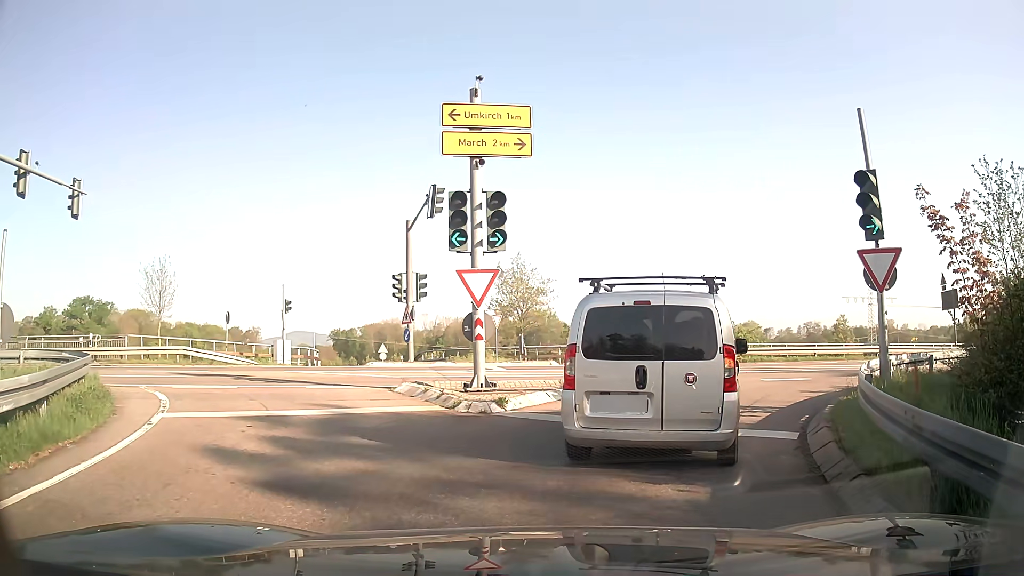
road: trunk_link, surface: asphalt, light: Day
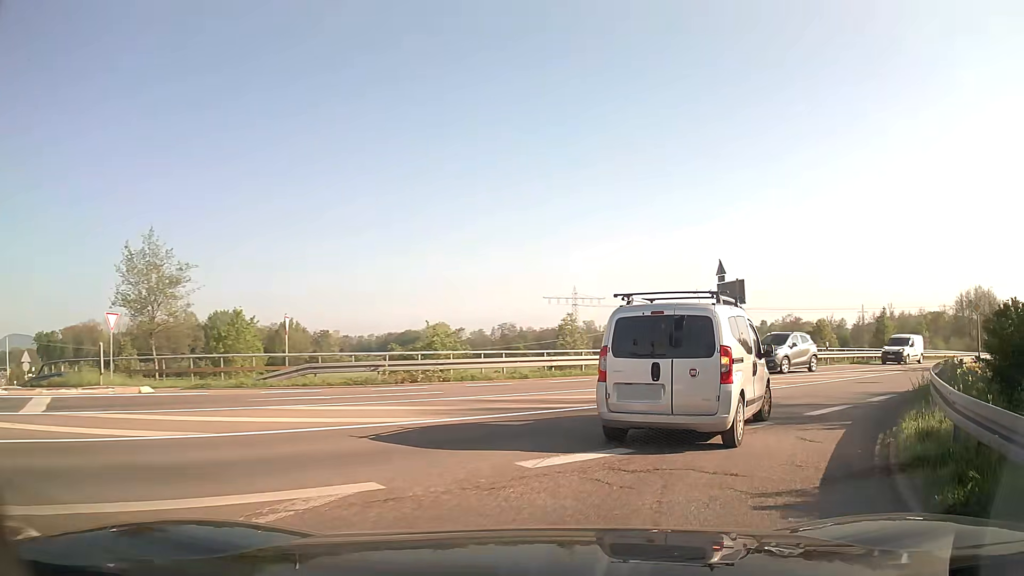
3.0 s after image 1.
(+2.1, +11.1) m; +27°
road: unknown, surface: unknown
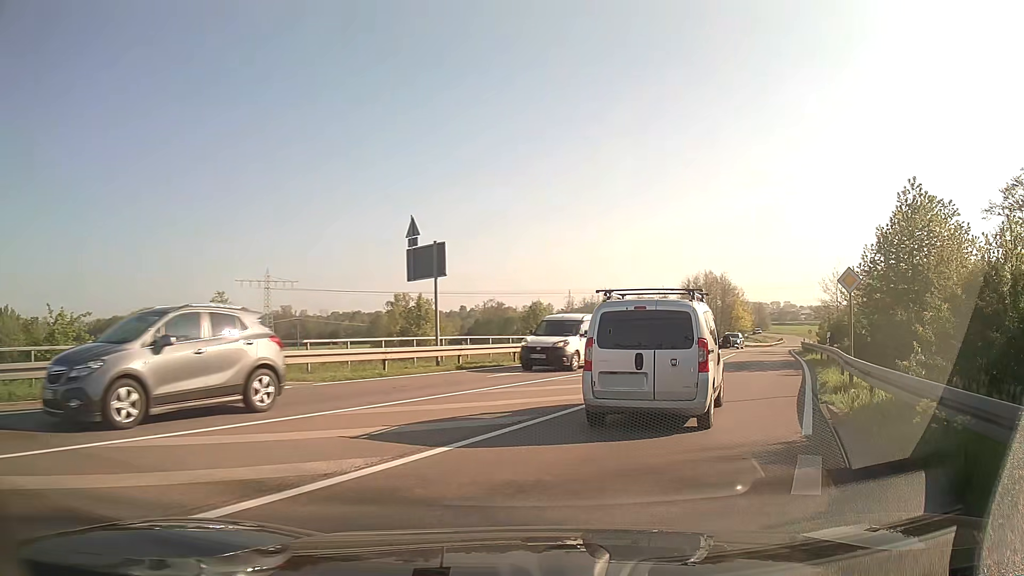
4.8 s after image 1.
(+1.9, +9.3) m; +25°
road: trunk_link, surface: asphalt
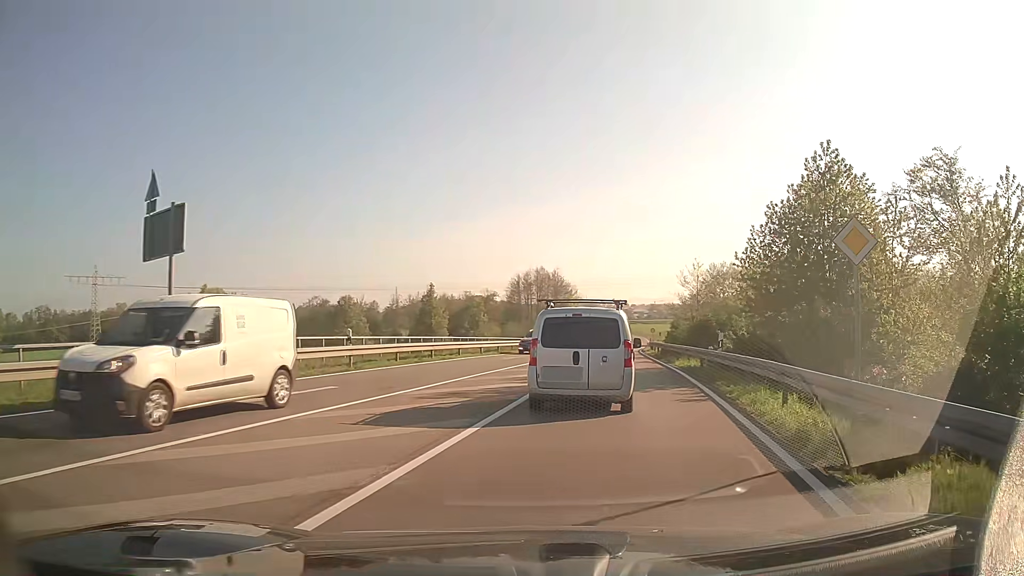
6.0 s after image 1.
(+0.9, +7.4) m; +13°
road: secondary
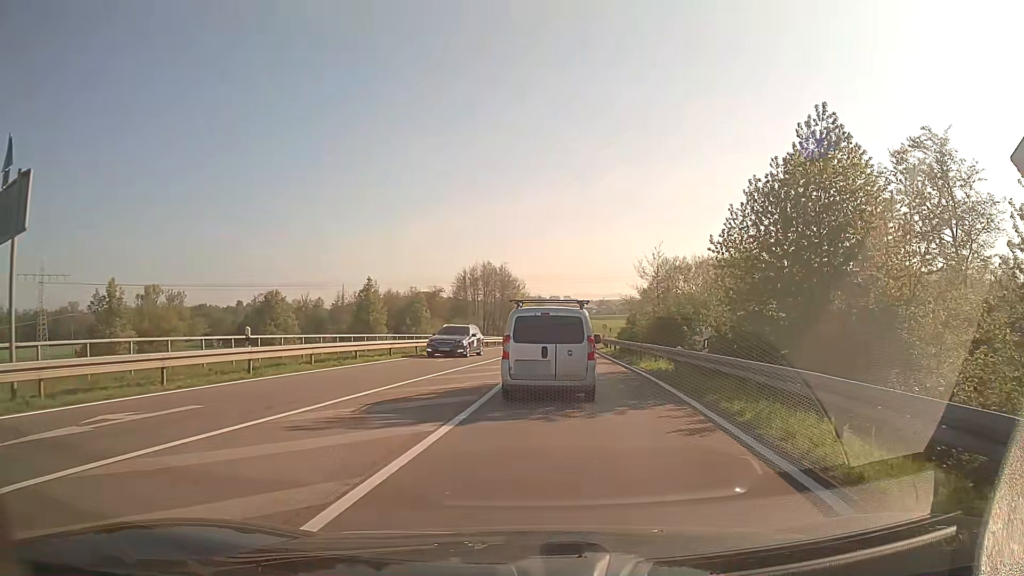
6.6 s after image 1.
(+0.2, +4.3) m; +4°
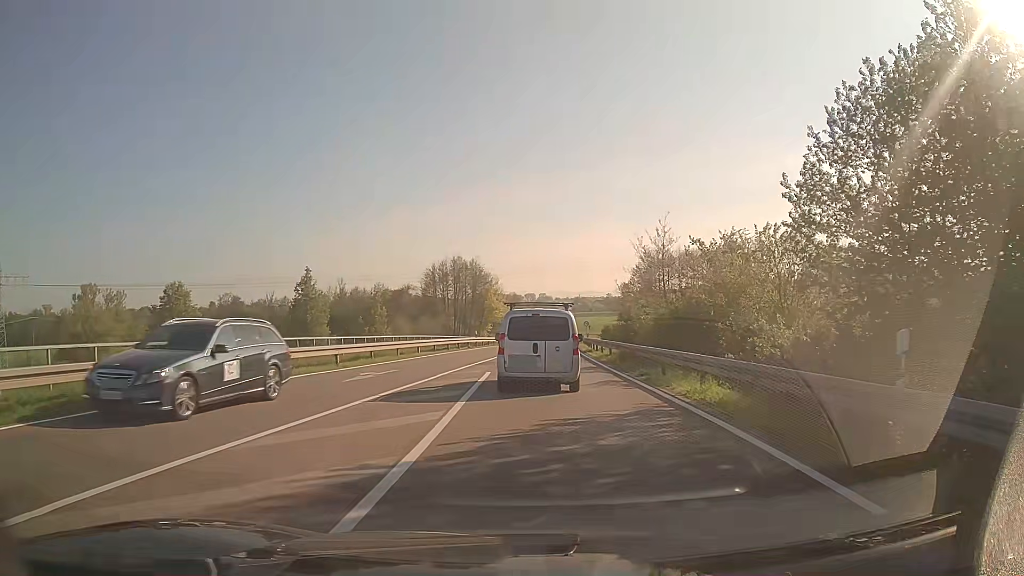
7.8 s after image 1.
(+0.3, +10.0) m; +2°
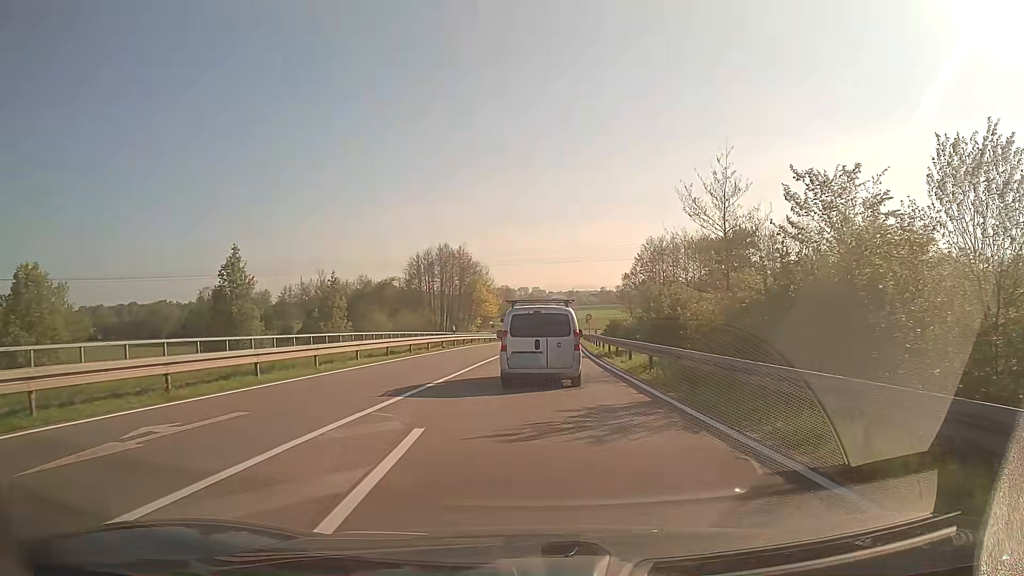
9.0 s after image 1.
(0.0, +11.6) m; +1°
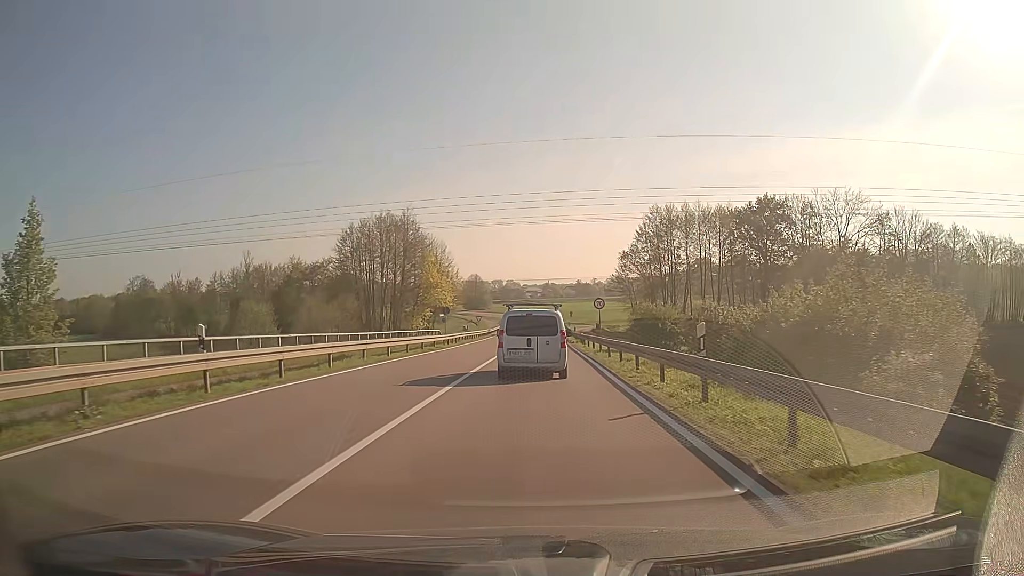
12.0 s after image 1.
(+0.7, +31.7) m; +2°
(0, +10) (0, +20) (0, +30) (+1, +40) (+1, +50) (+1, +60) (+1, +70) (+1, +80) (+1, +90) (+2, +100) m
